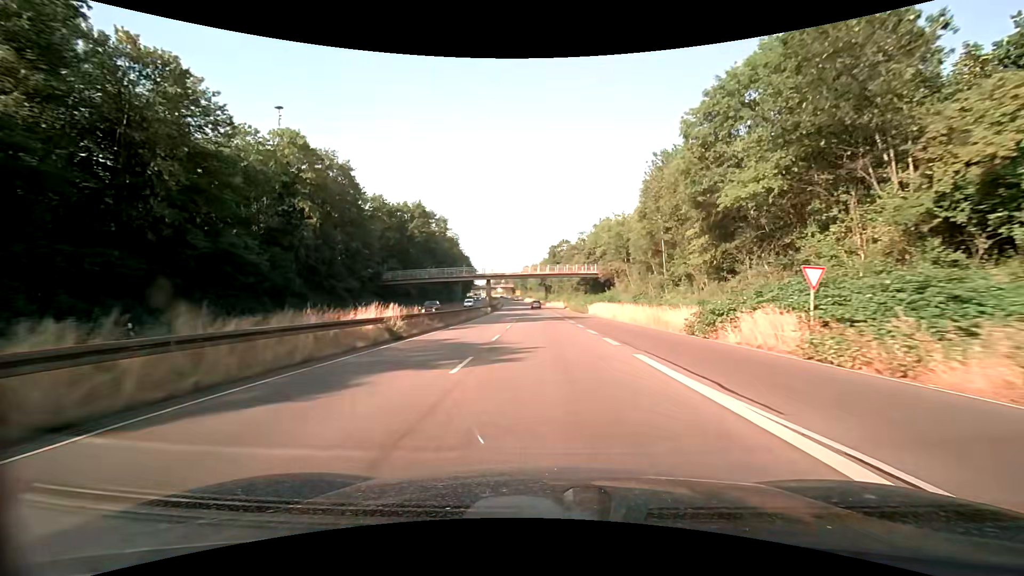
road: trunk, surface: asphalt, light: Day
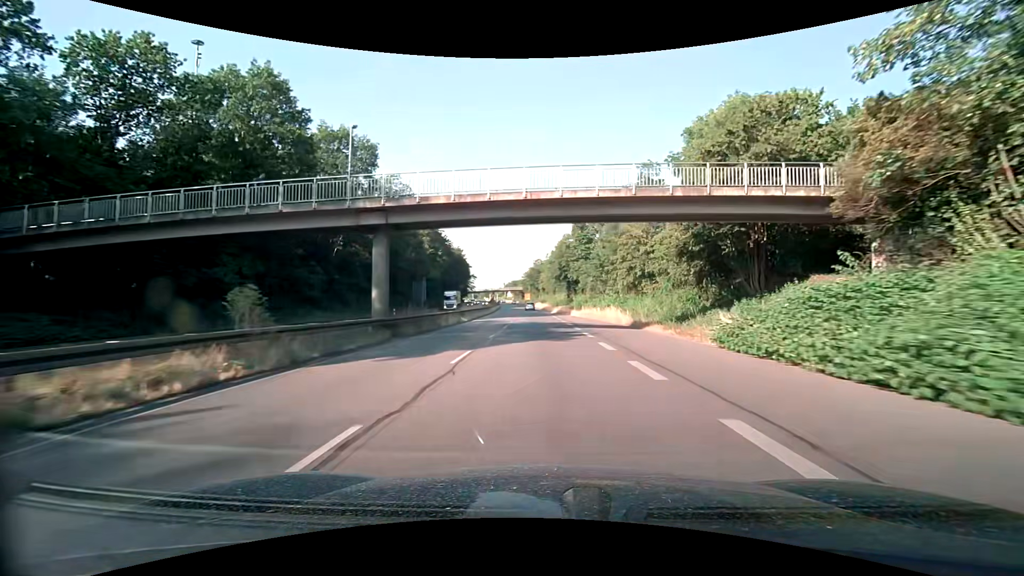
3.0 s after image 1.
(-0.9, +61.0) m; -2°
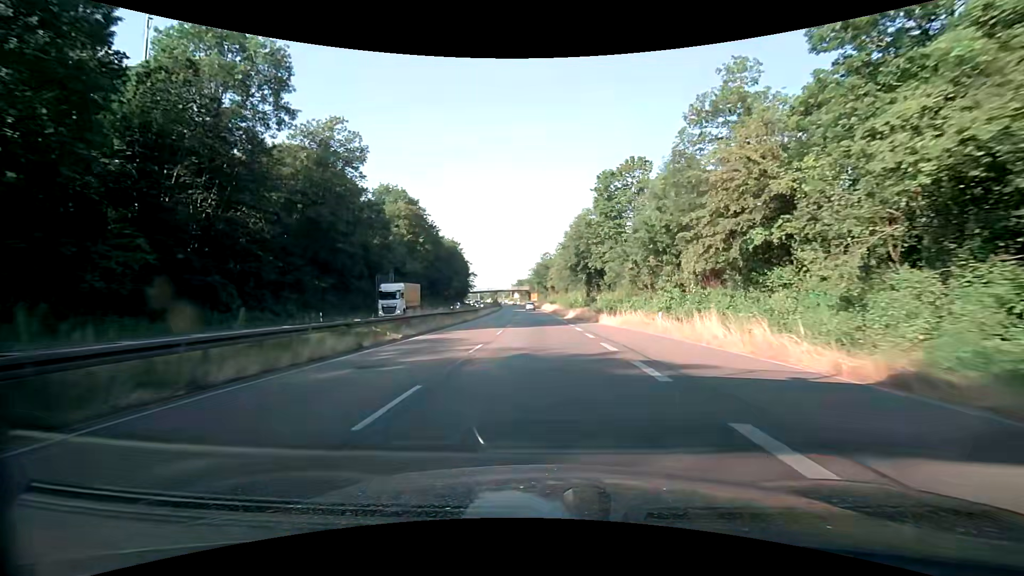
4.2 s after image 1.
(-0.2, +24.1) m; 0°
(0, +10) (0, +20) (-1, +30) (-1, +40) (-2, +50) (-2, +60) (-3, +70) (-3, +80) (-4, +90) (-5, +100) m
